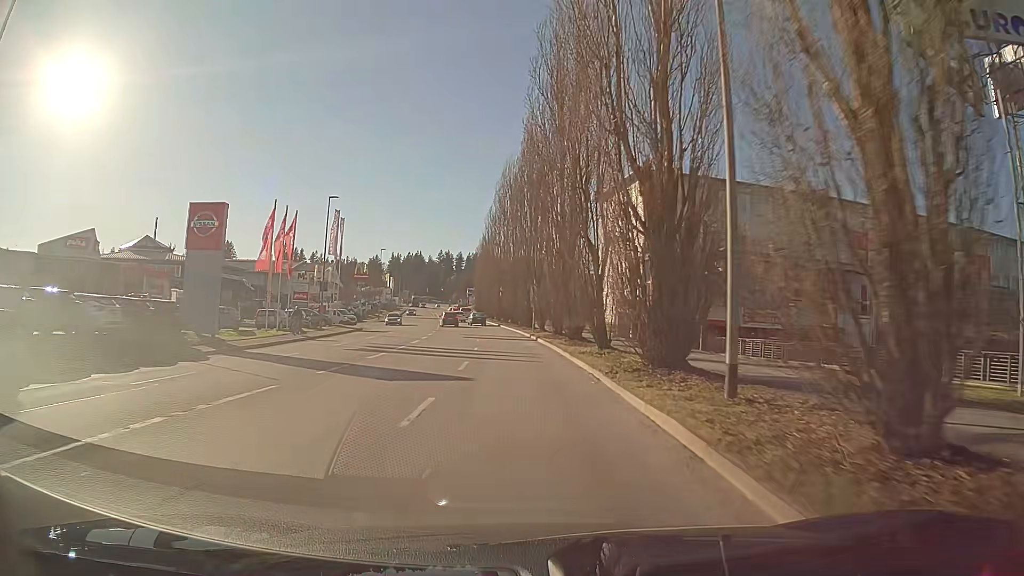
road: tertiary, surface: asphalt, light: Day
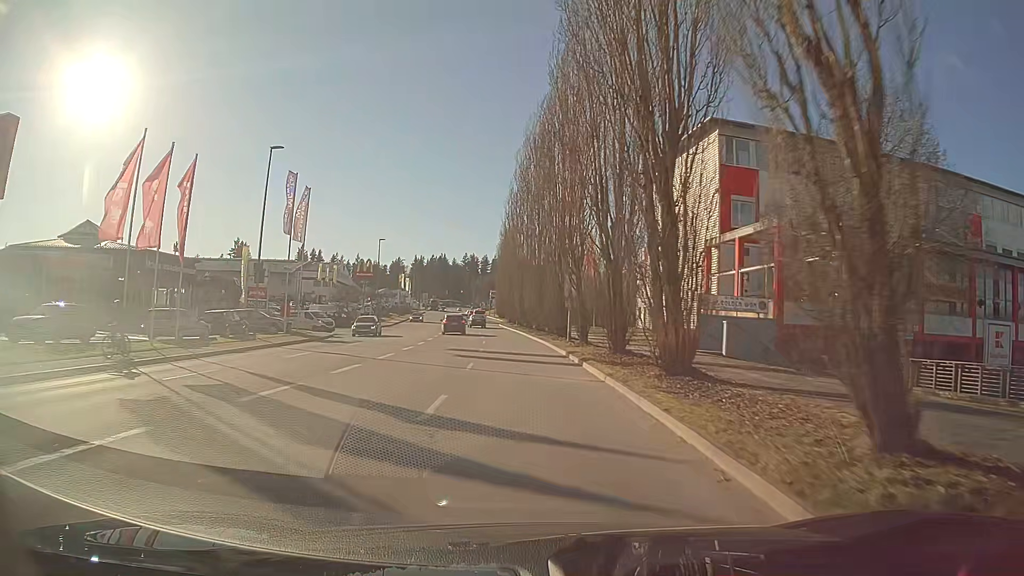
(-0.4, +17.5) m; -2°
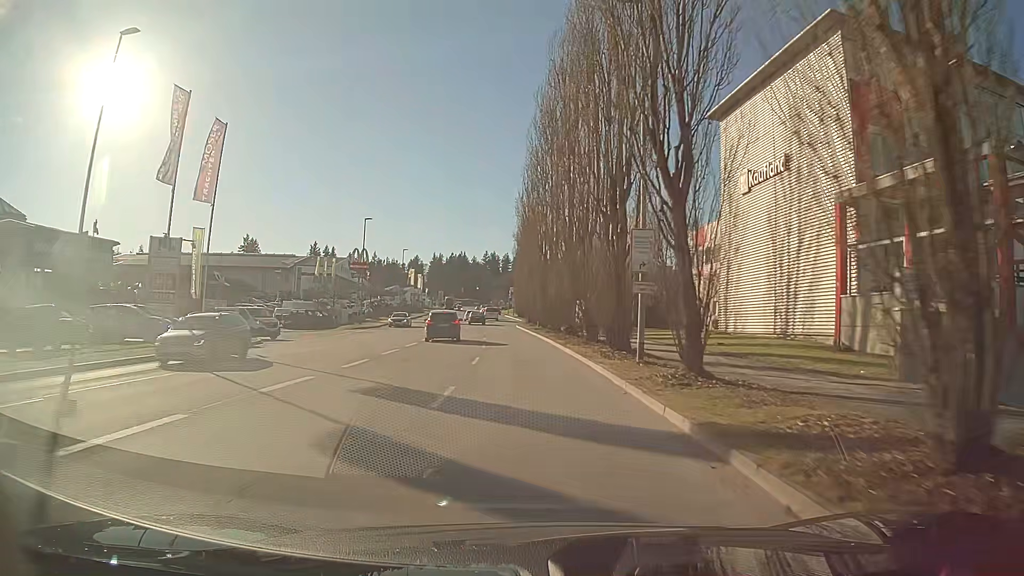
(-0.2, +17.3) m; -1°
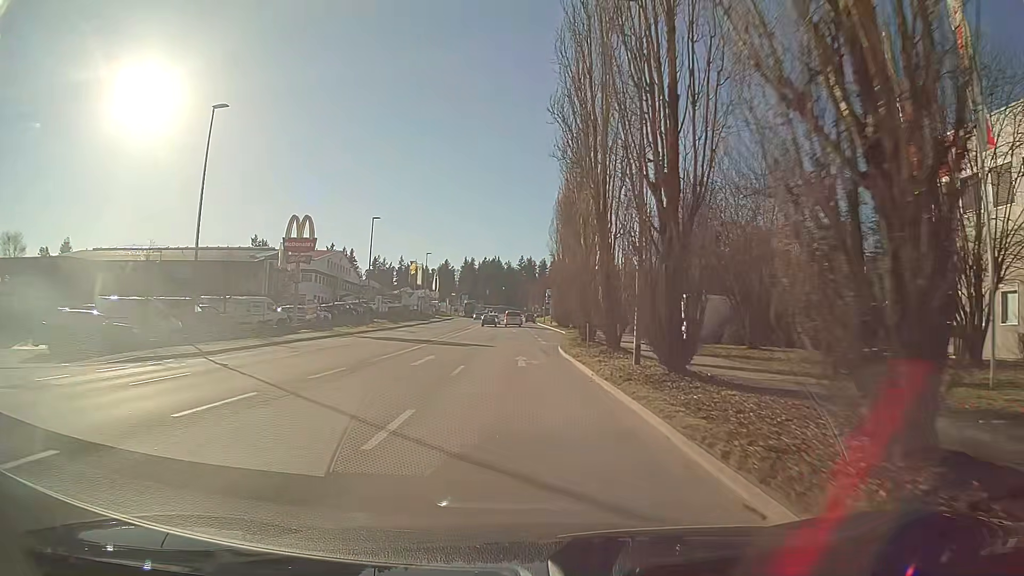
(-1.6, +39.1) m; -4°
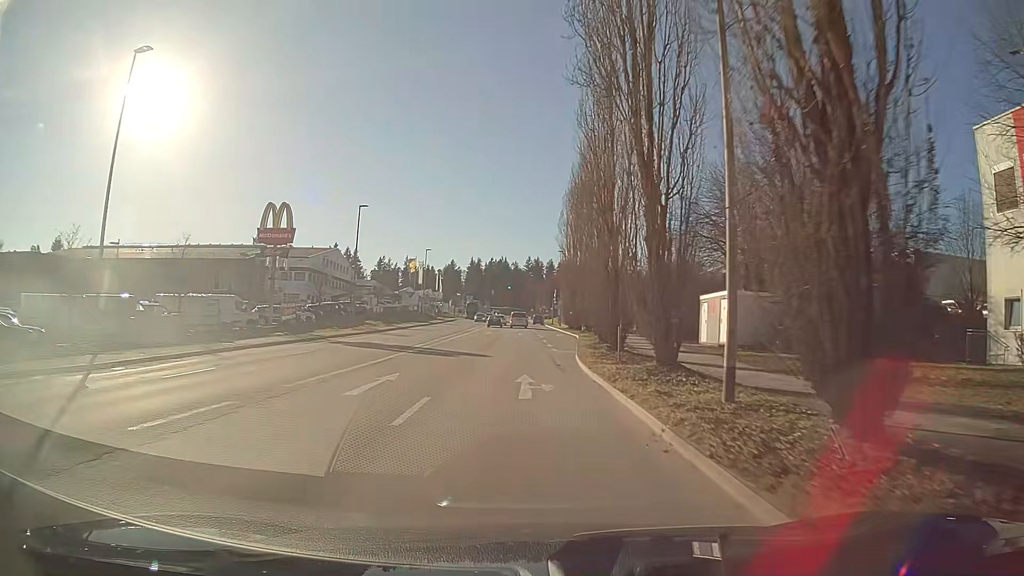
(0.0, +7.6) m; 0°
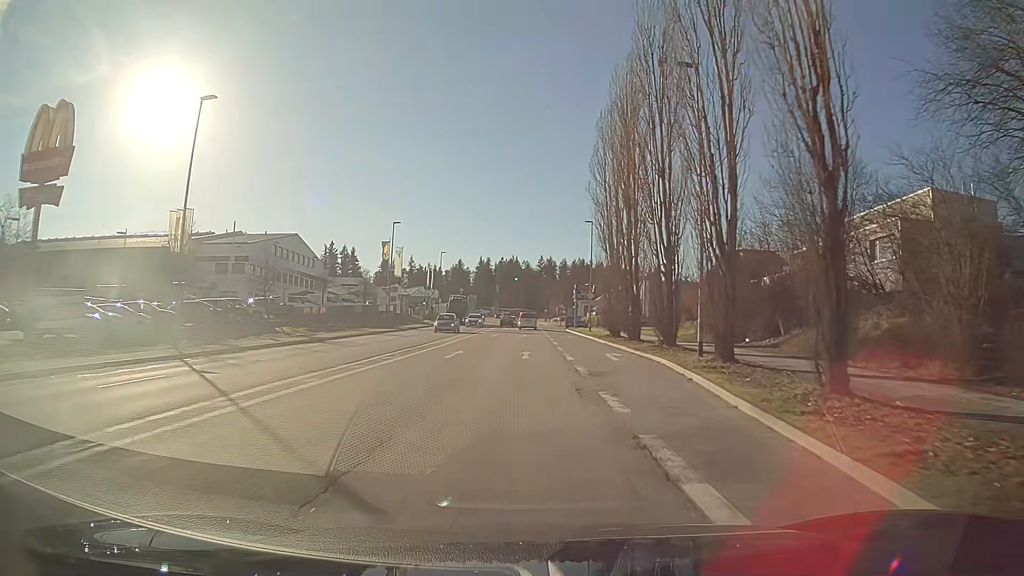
(-0.3, +30.0) m; -1°
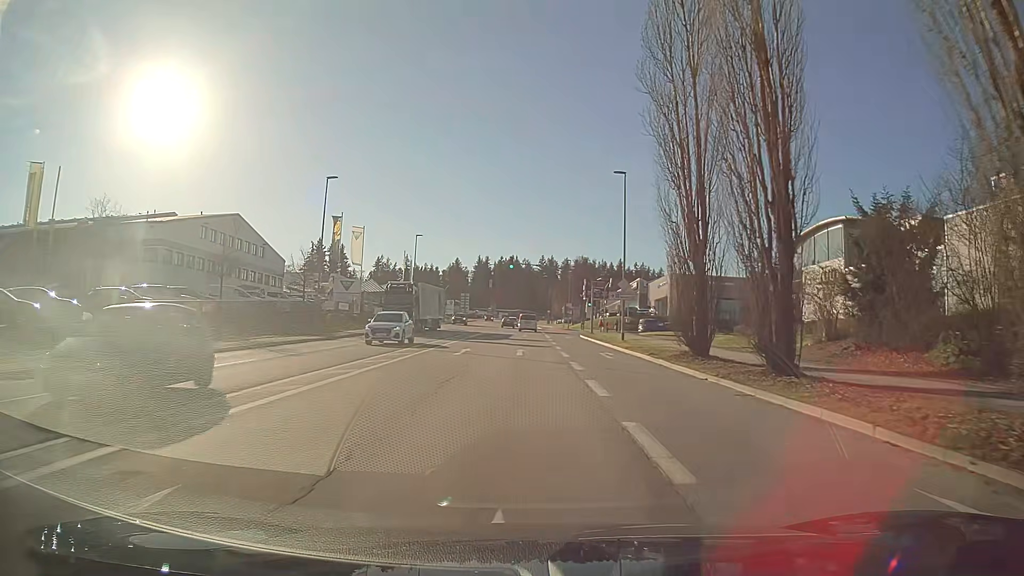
(+0.1, +22.5) m; 0°
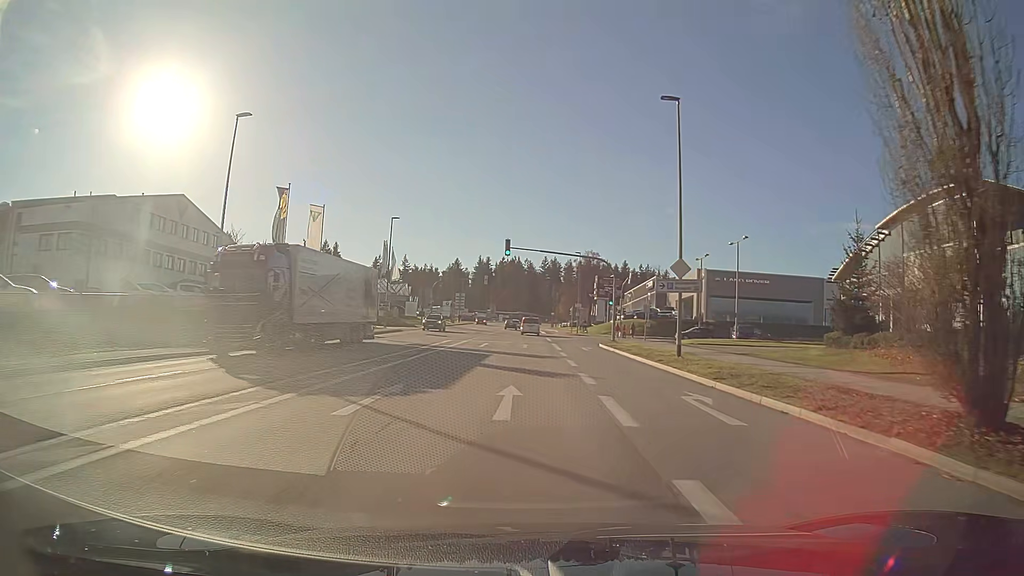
(0.0, +15.2) m; 0°
(0, +10) (0, +20) (0, +30) (0, +40) (0, +50) (0, +60) (0, +70) (-1, +80) (-1, +90) (-1, +100) m
